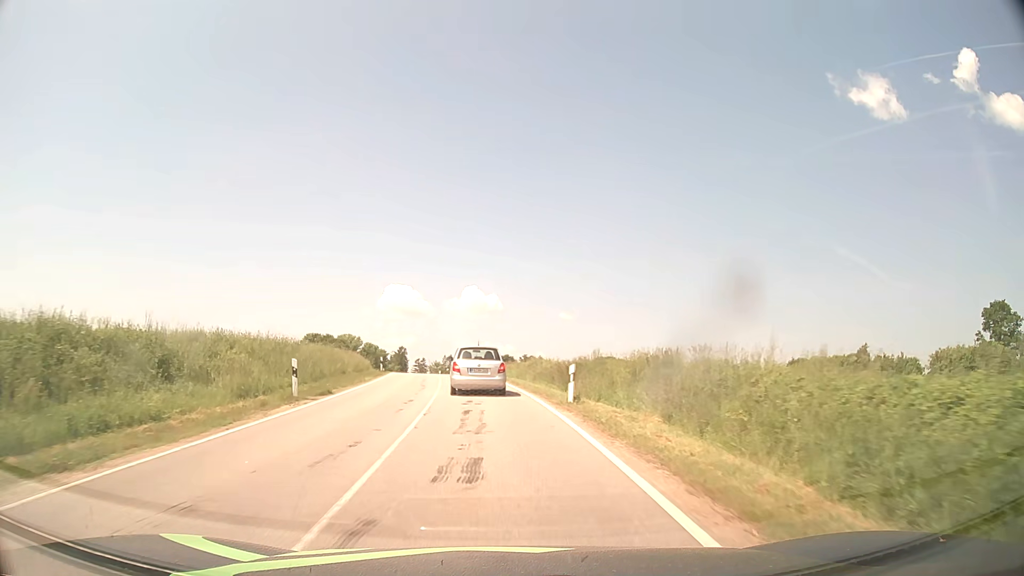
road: tertiary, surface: asphalt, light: Day
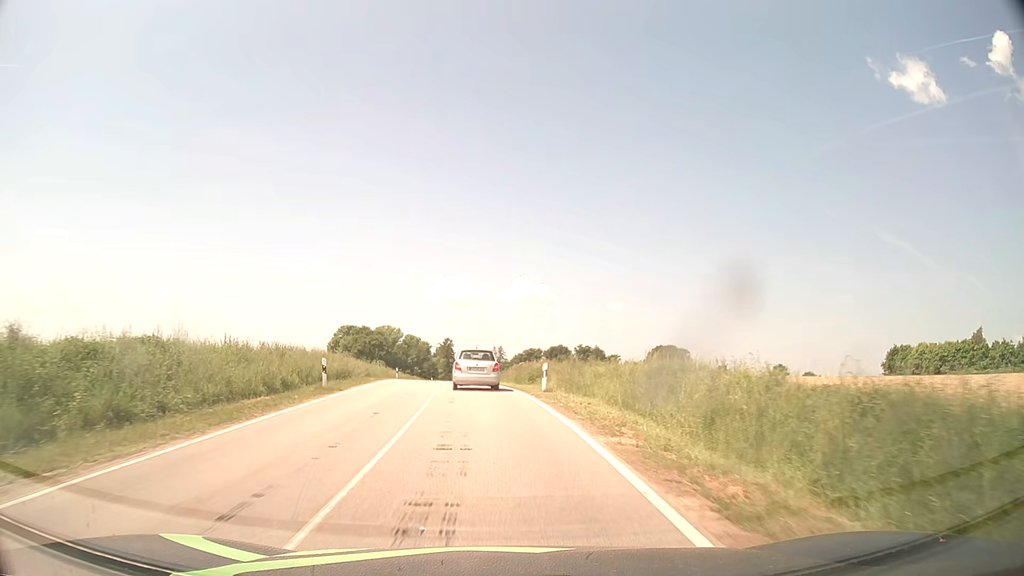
(-0.9, +25.3) m; -4°
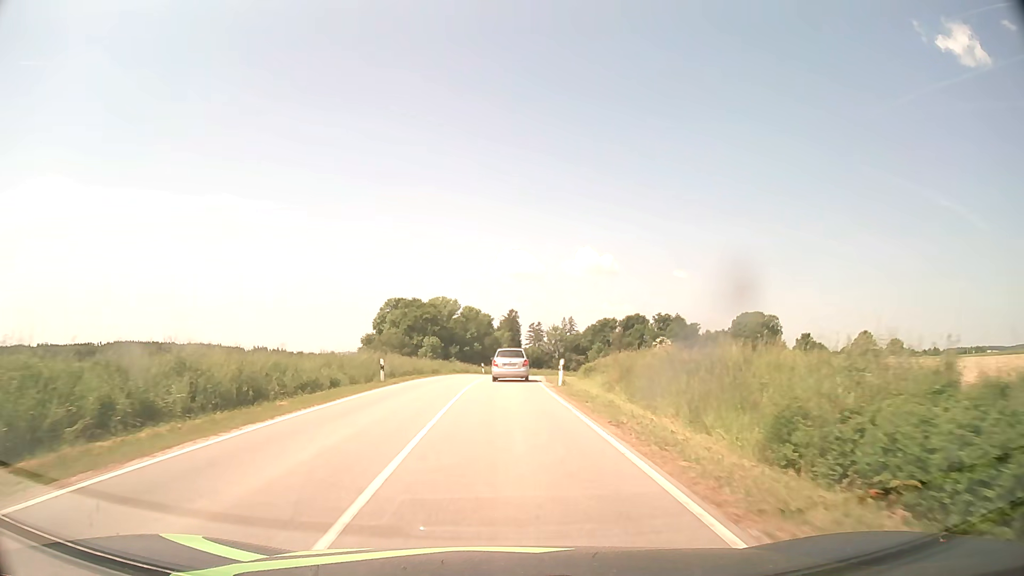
(-2.0, +34.2) m; -6°
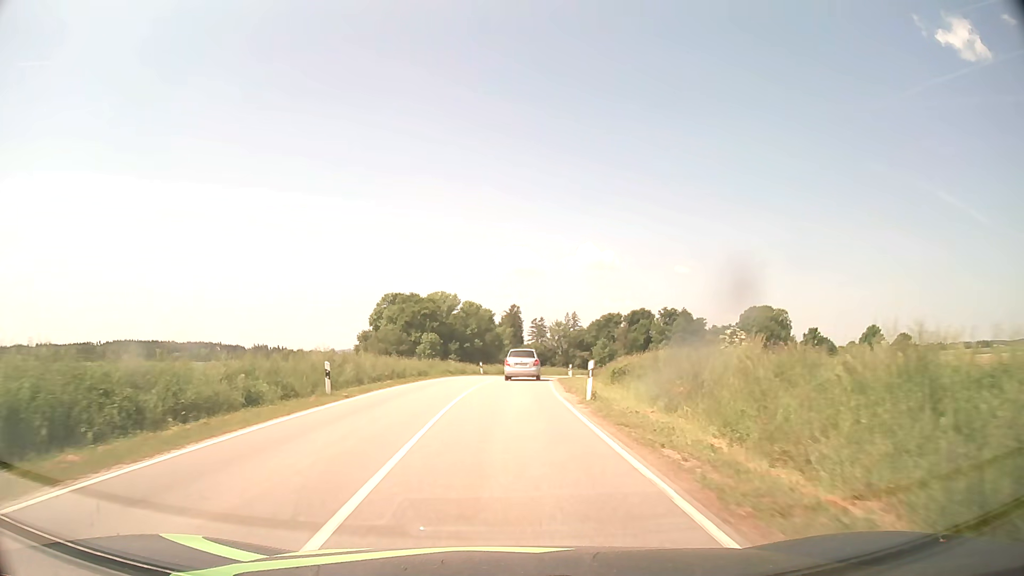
(0.0, +8.8) m; 0°
(0, +10) (0, +20) (0, +30) (+1, +40) (+2, +50) (+4, +60) (+5, +70) (+7, +79) (+10, +89) (+13, +99) m
